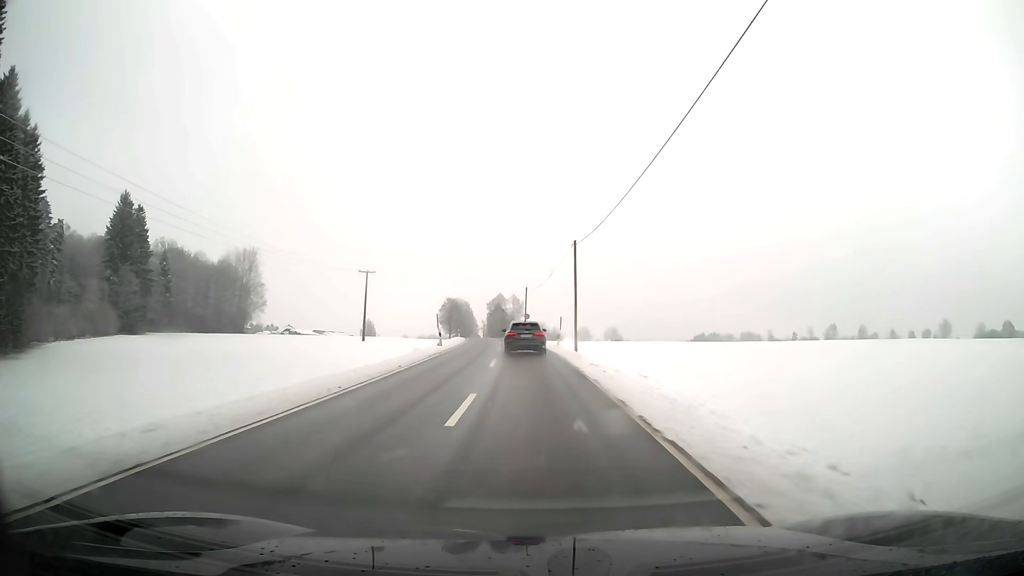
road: secondary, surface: asphalt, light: Day
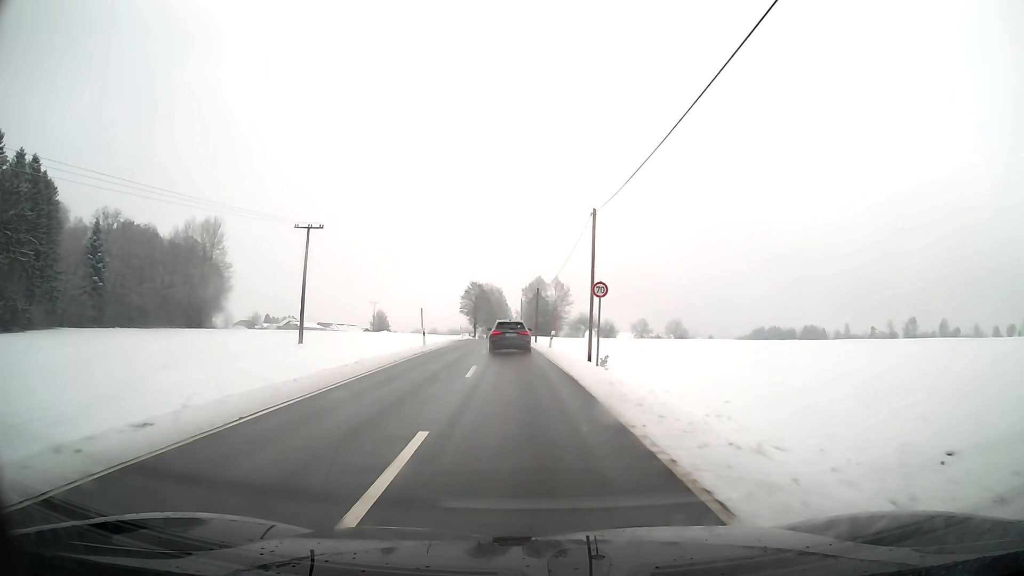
(-1.4, +52.8) m; -4°
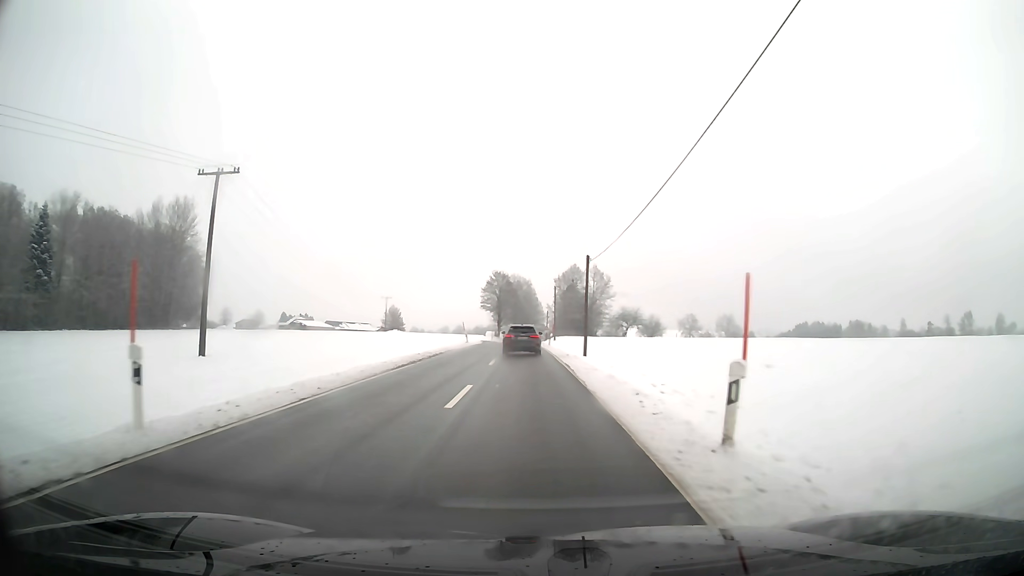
(-0.7, +29.6) m; -2°
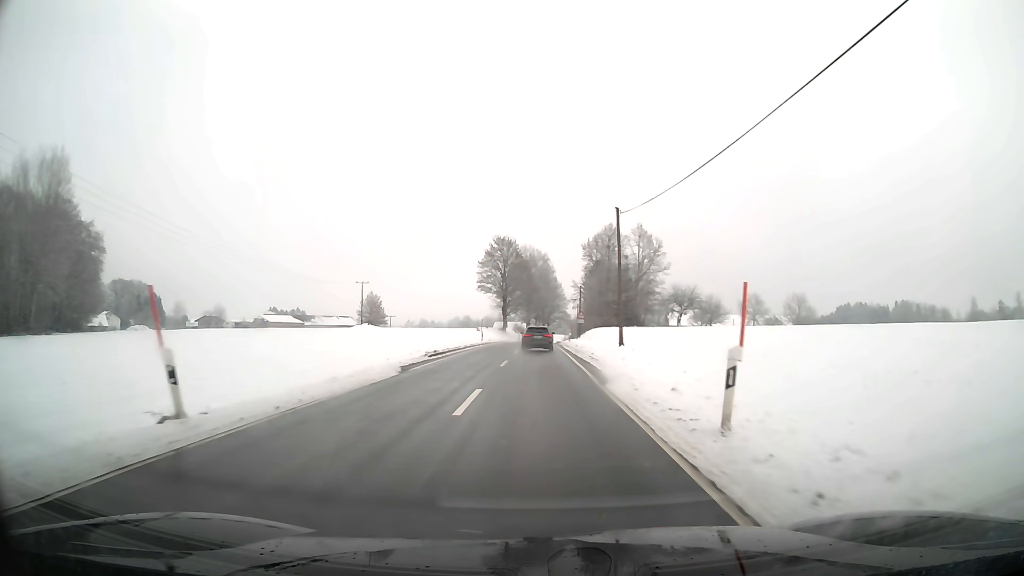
(-0.6, +49.3) m; -1°
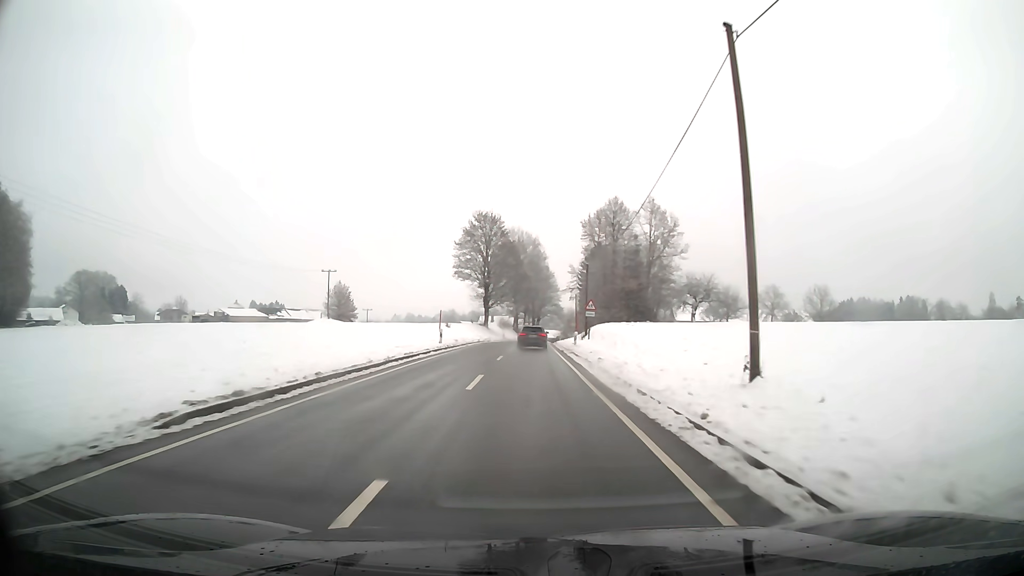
(+0.1, +20.3) m; +1°
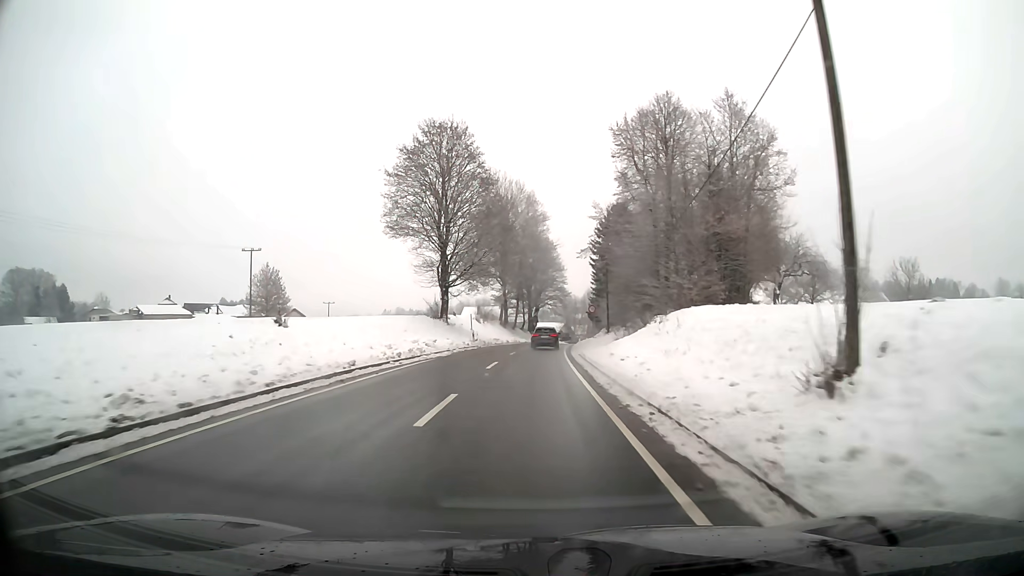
(+0.1, +41.3) m; 0°
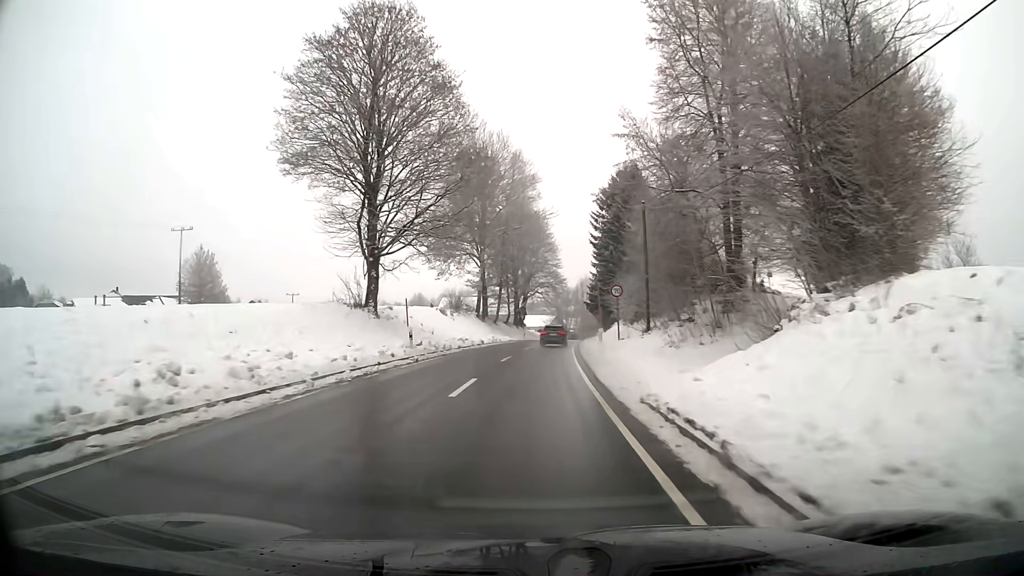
(+0.2, +20.7) m; +1°
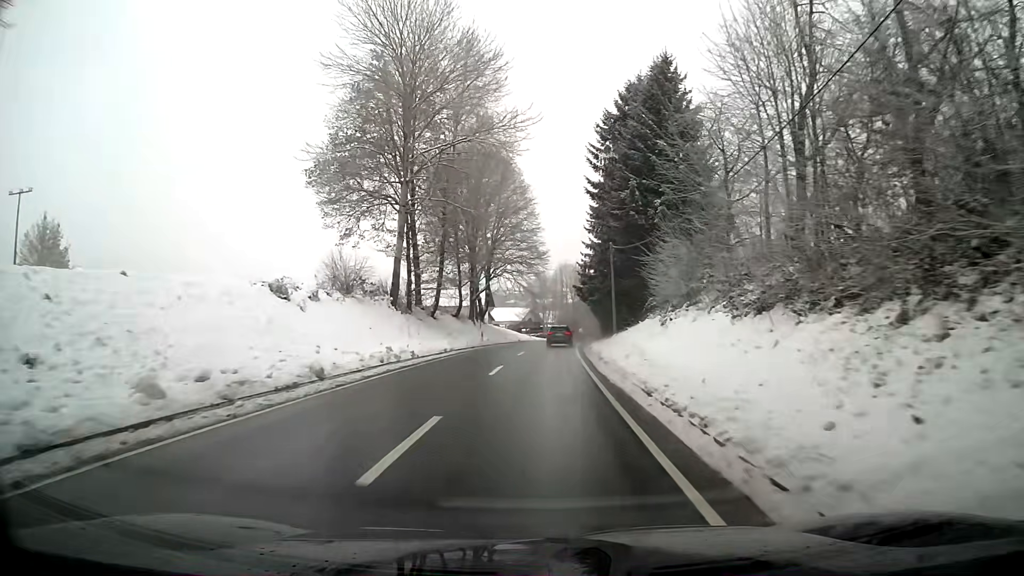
(+0.6, +30.8) m; +2°
(0, +10) (0, +20) (+1, +30) (+1, +40) (+2, +50) (+3, +60) (+4, +70) (+5, +80) (+6, +90) (+8, +100) m
